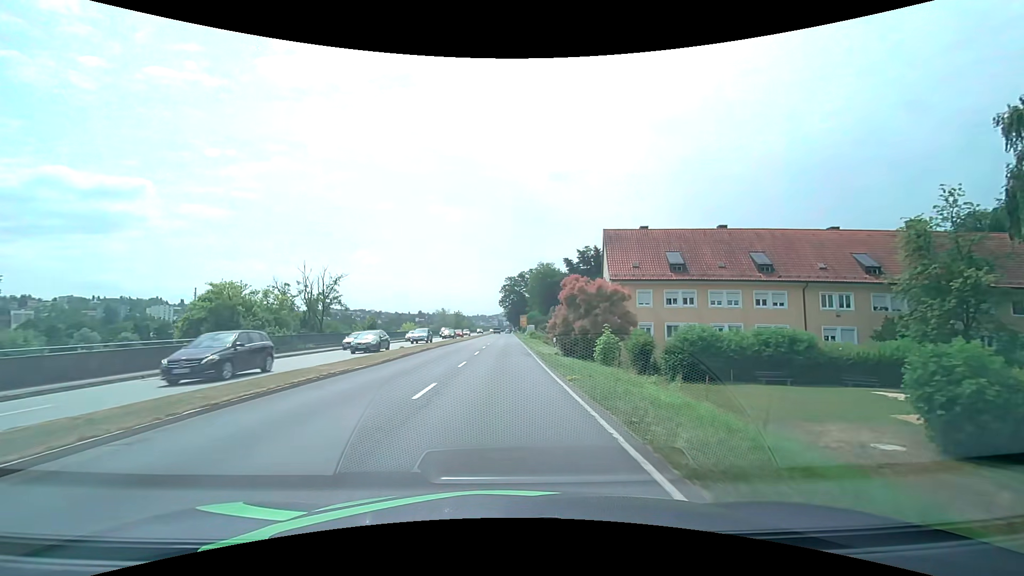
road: primary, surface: asphalt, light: Day
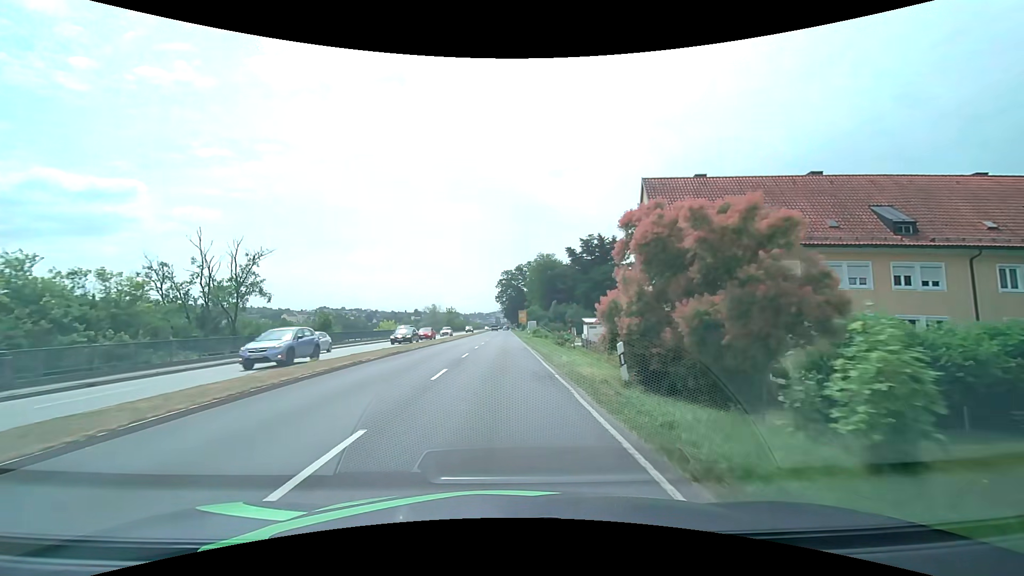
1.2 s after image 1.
(0.0, +15.5) m; 0°
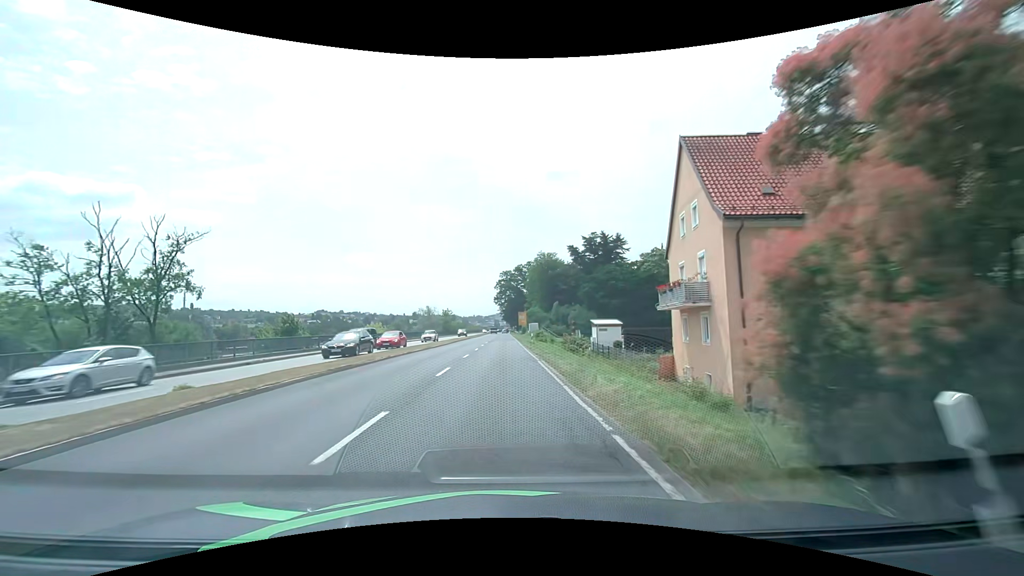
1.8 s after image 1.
(0.0, +7.7) m; 0°
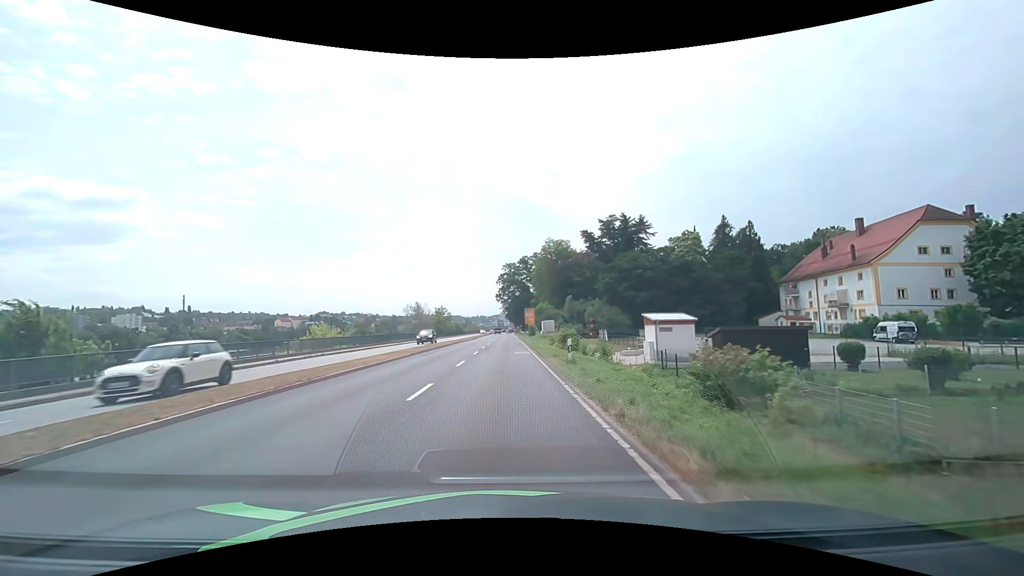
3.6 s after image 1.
(0.0, +22.6) m; 0°
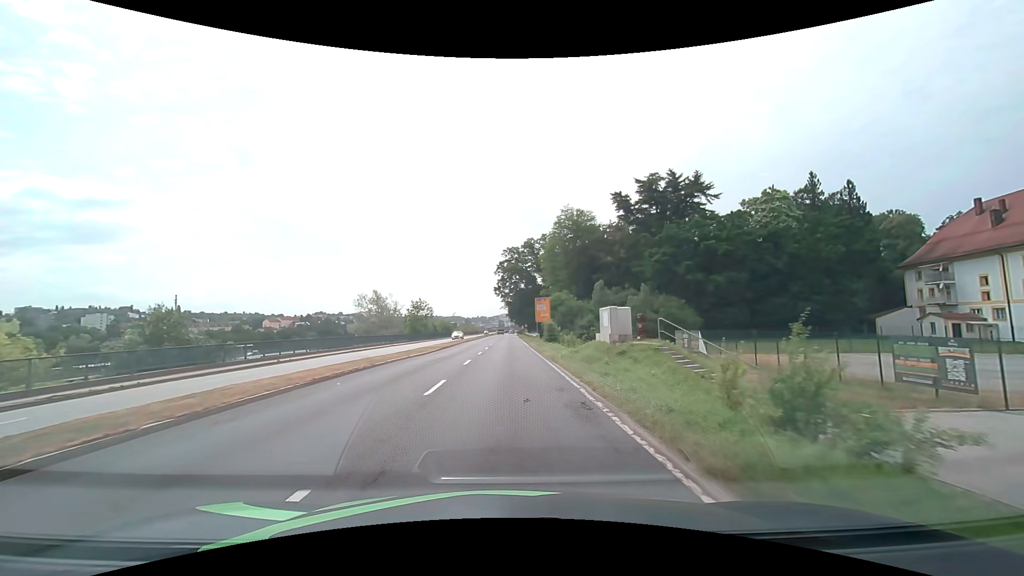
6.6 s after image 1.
(-0.1, +35.8) m; 0°
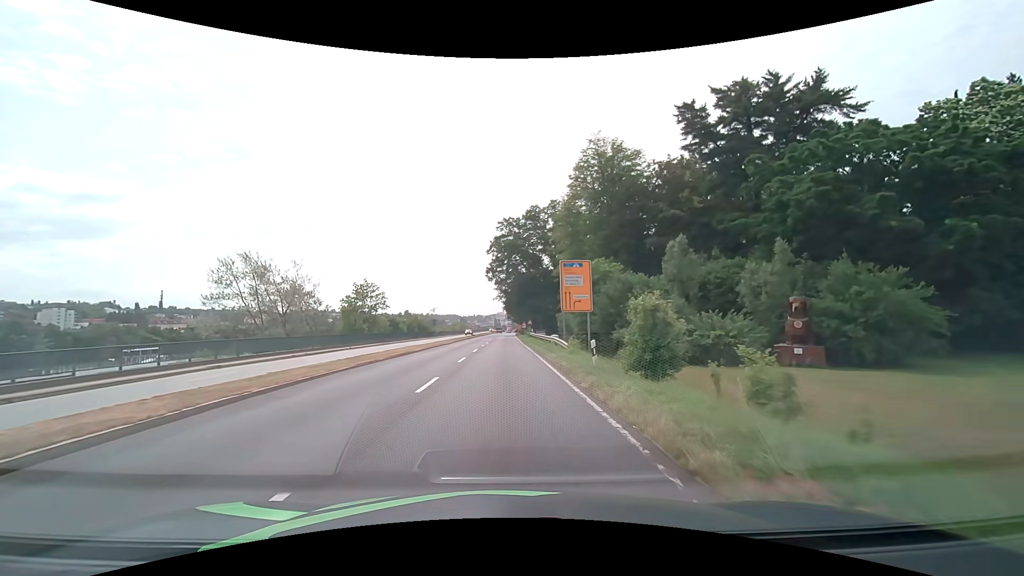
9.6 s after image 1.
(+0.3, +36.6) m; +1°
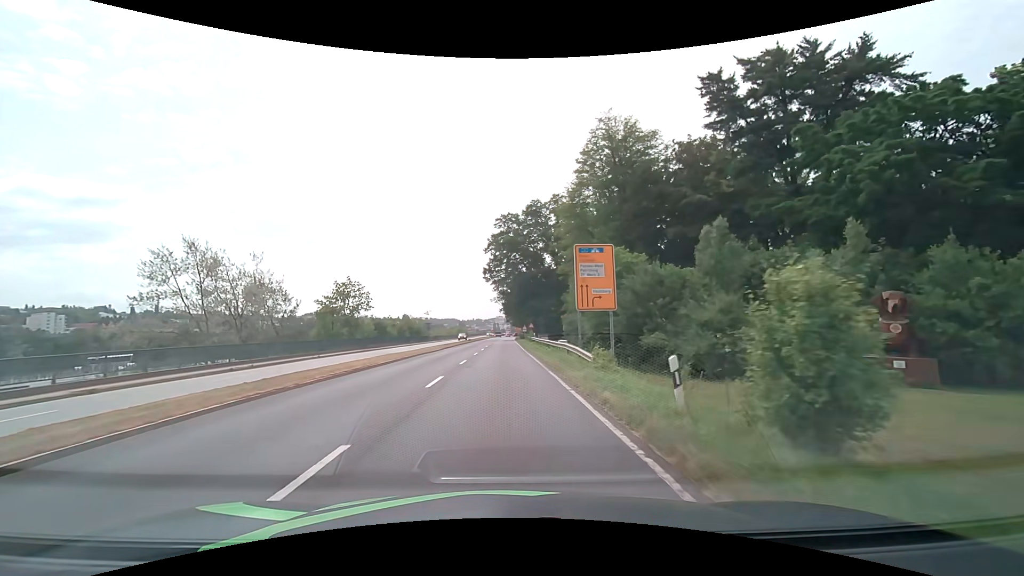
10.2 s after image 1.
(0.0, +7.5) m; 0°
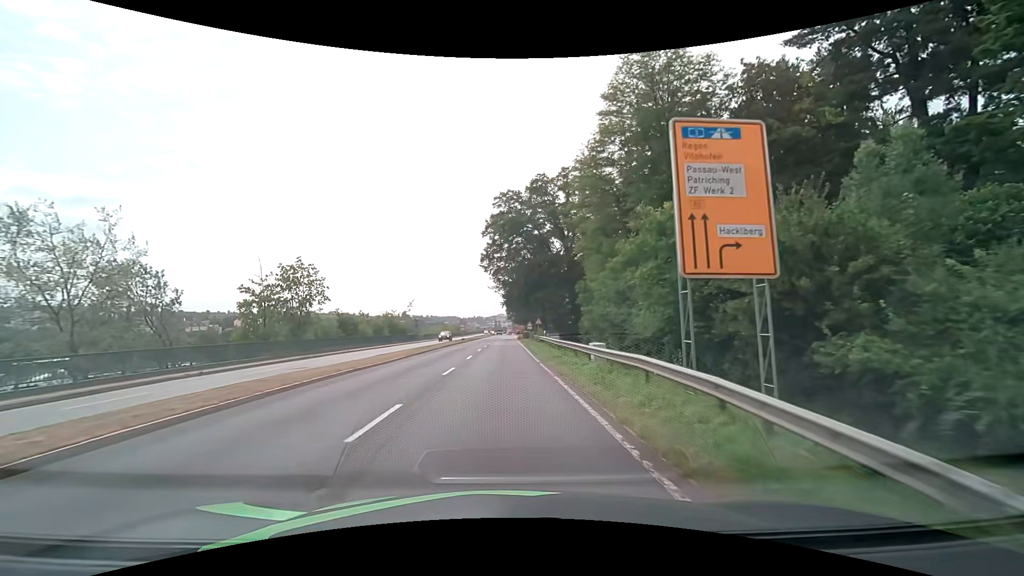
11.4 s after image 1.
(-0.1, +14.9) m; 0°
(0, +10) (0, +20) (0, +30) (0, +40) (0, +50) (0, +60) (0, +70) (0, +80) (0, +90) (0, +100) m
